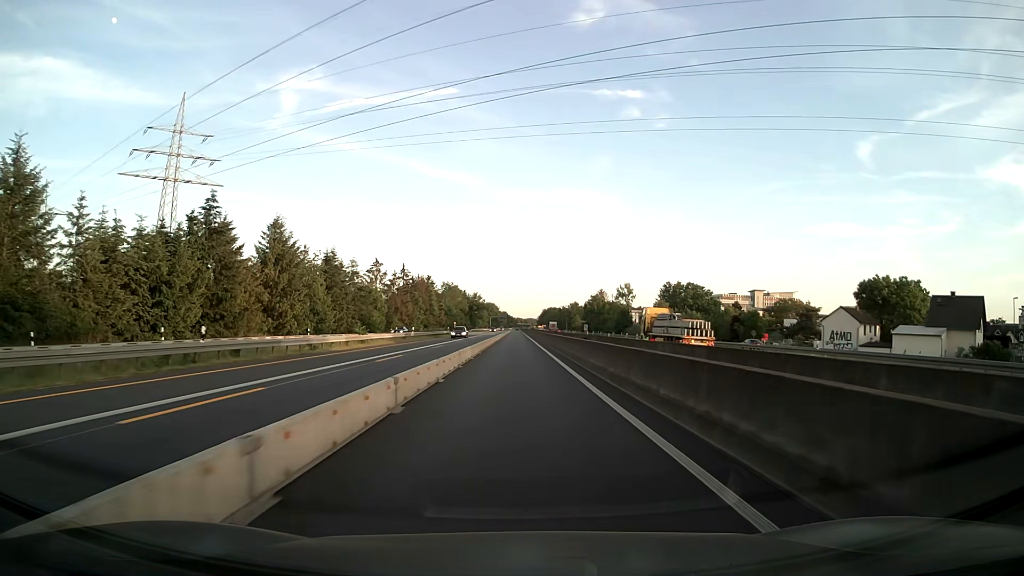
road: motorway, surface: asphalt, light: Day
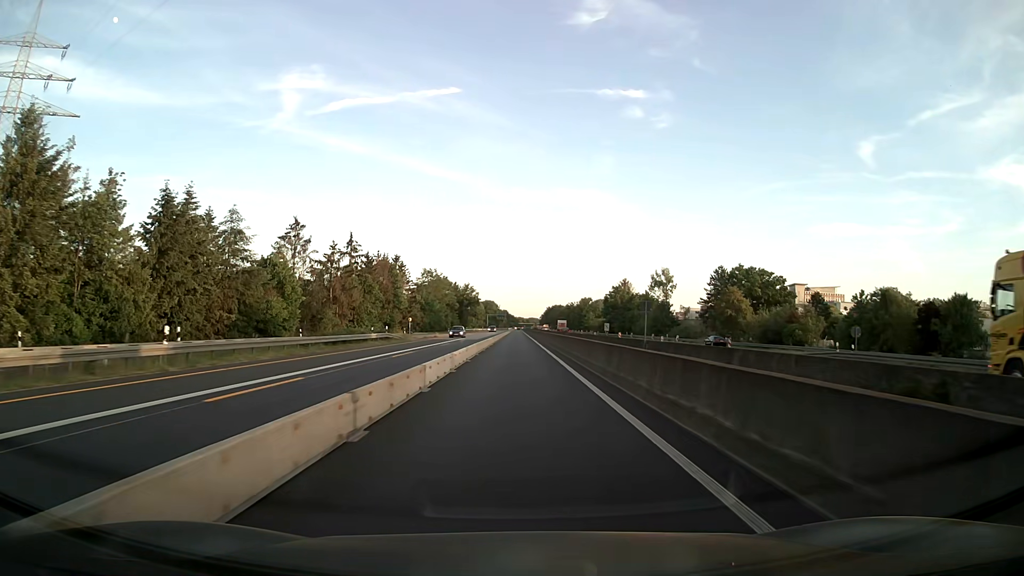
(+0.1, +50.9) m; 0°
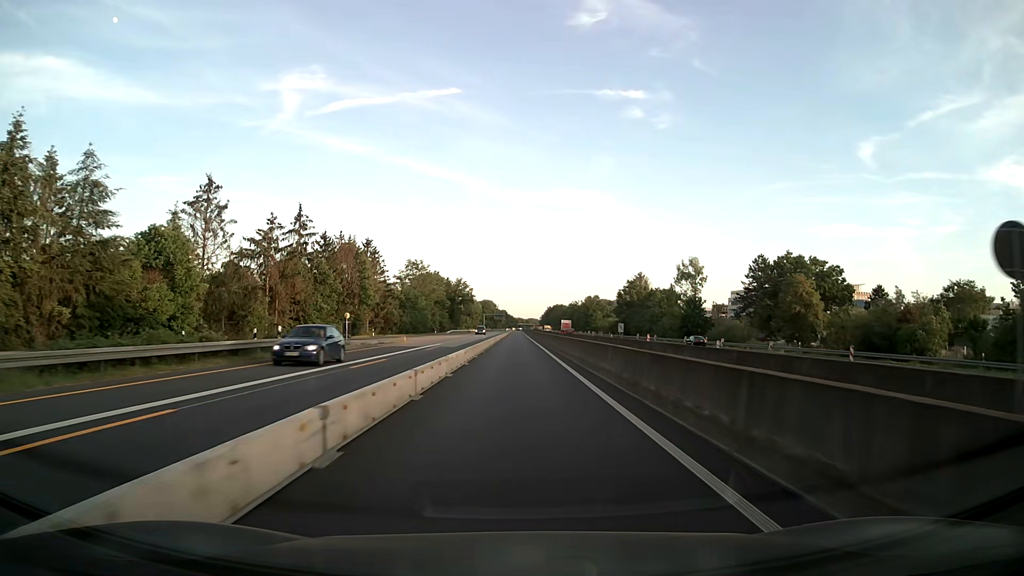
(0.0, +25.6) m; 0°
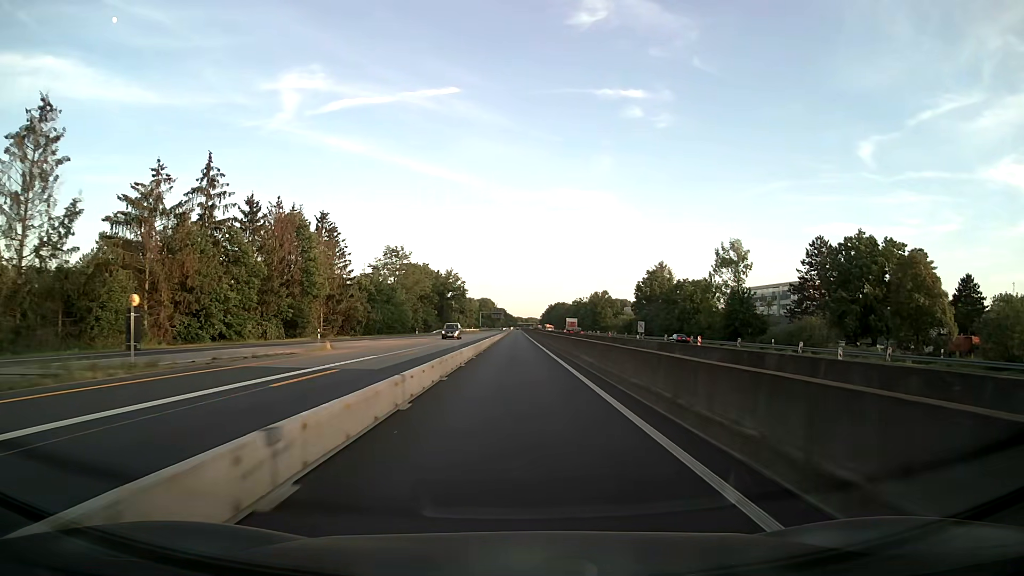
(0.0, +25.7) m; 0°
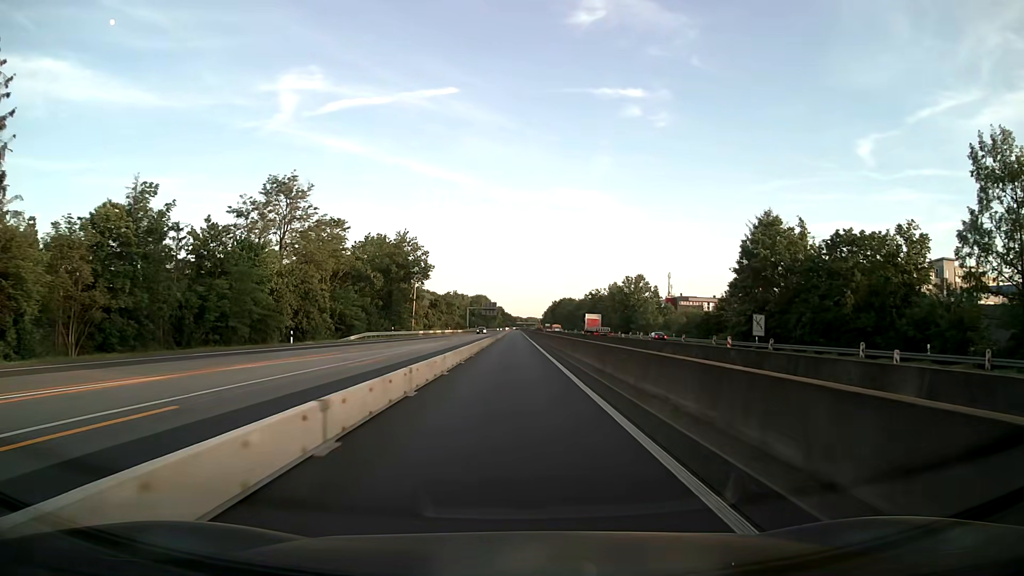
(+0.2, +64.2) m; 0°
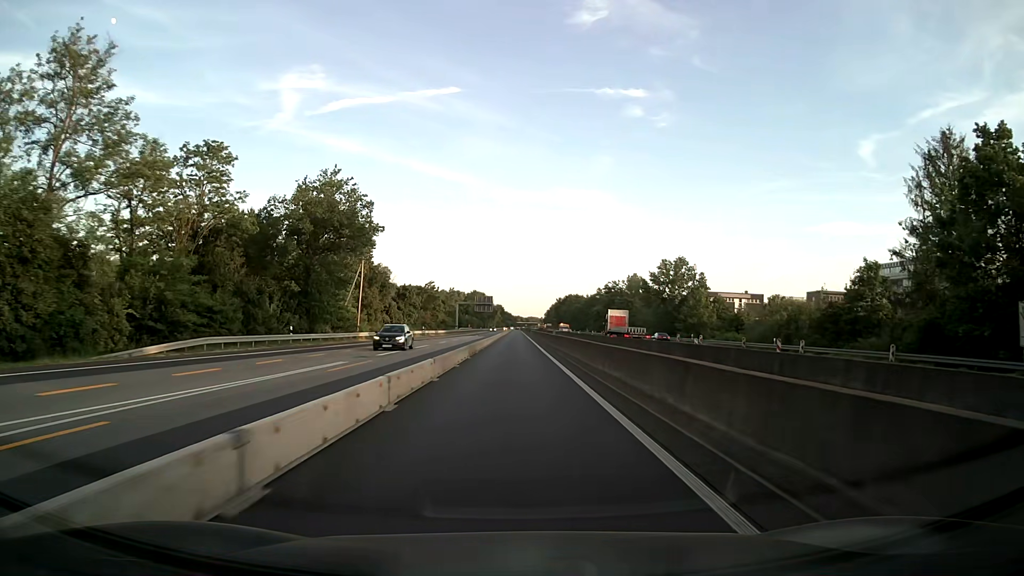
(0.0, +38.5) m; 0°
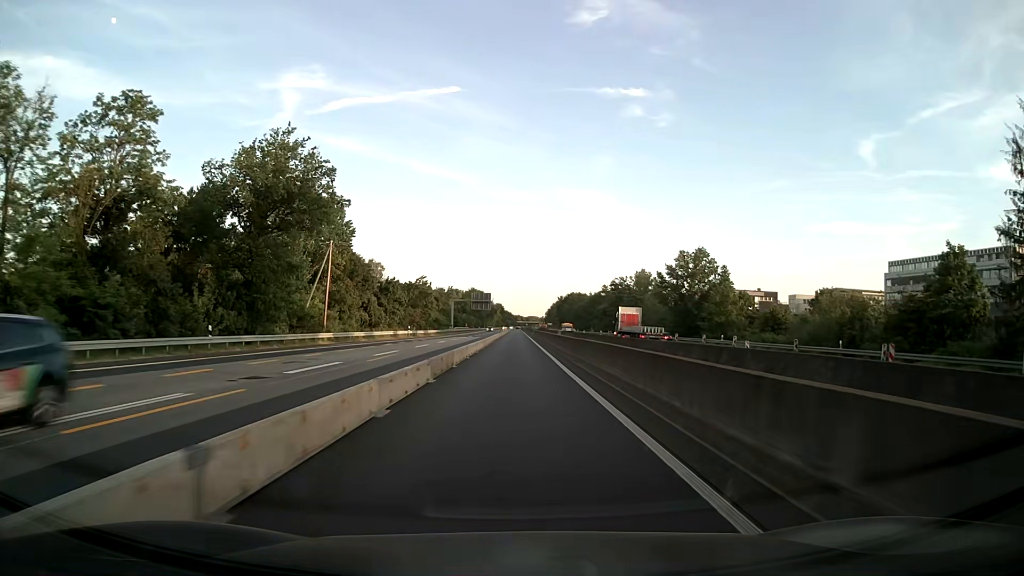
(0.0, +12.8) m; 0°
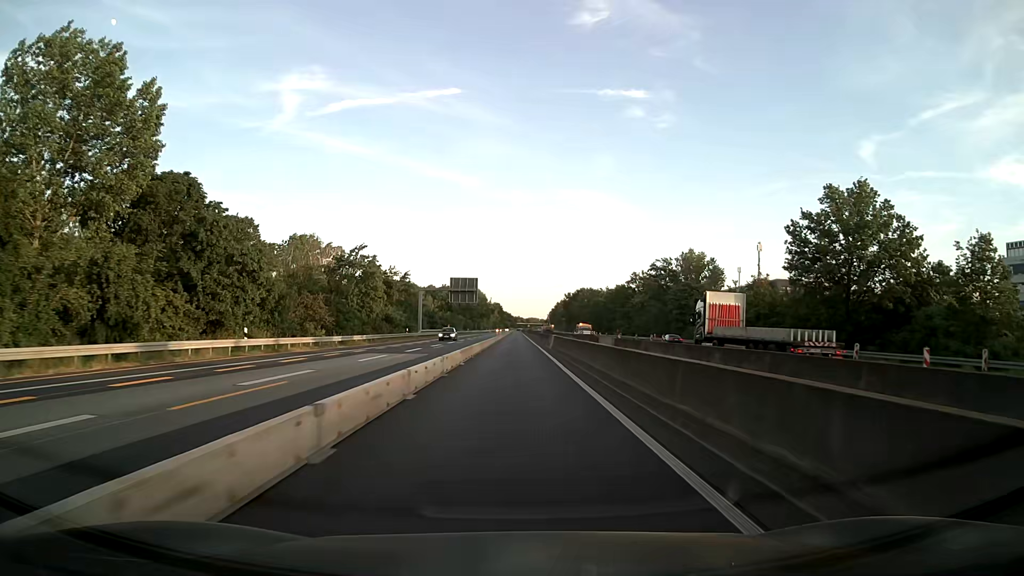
(0.0, +51.6) m; 0°
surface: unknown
(0, +10) (0, +20) (0, +30) (0, +40) (0, +50) (0, +60) (0, +70) (0, +80) (0, +90) (0, +100) m
